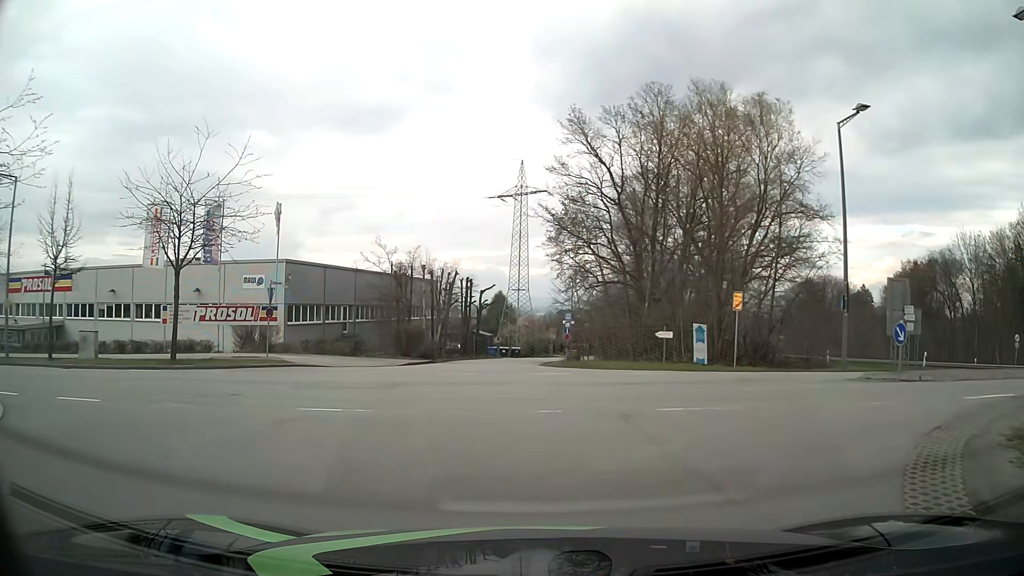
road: residential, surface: asphalt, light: Day
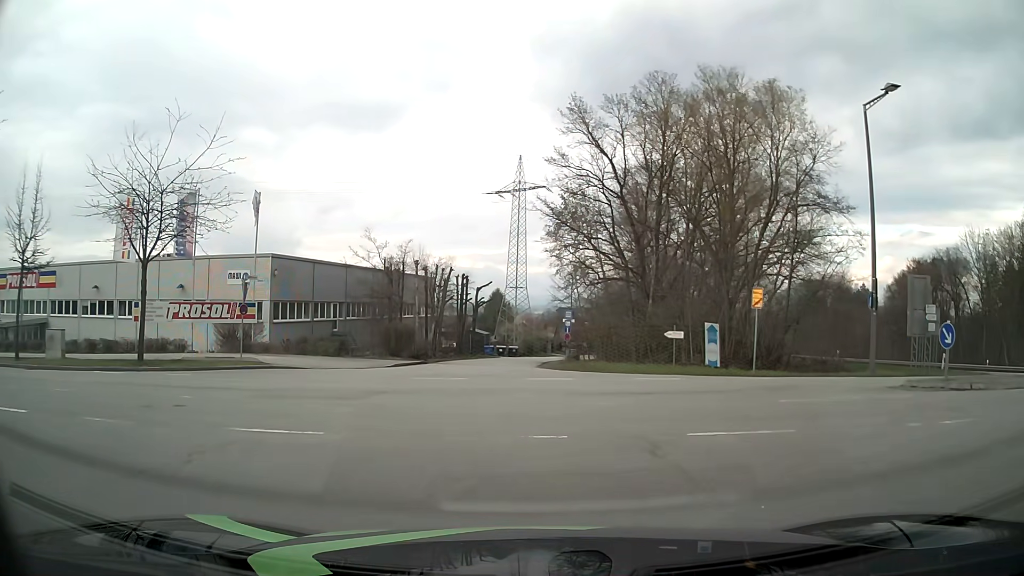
(0.0, +2.4) m; 0°
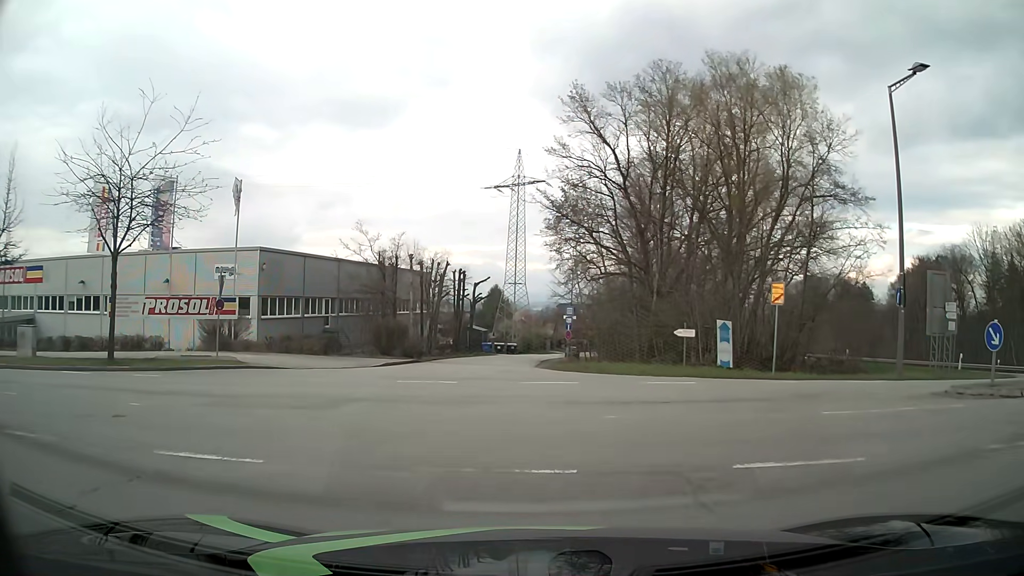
(0.0, +1.9) m; +1°
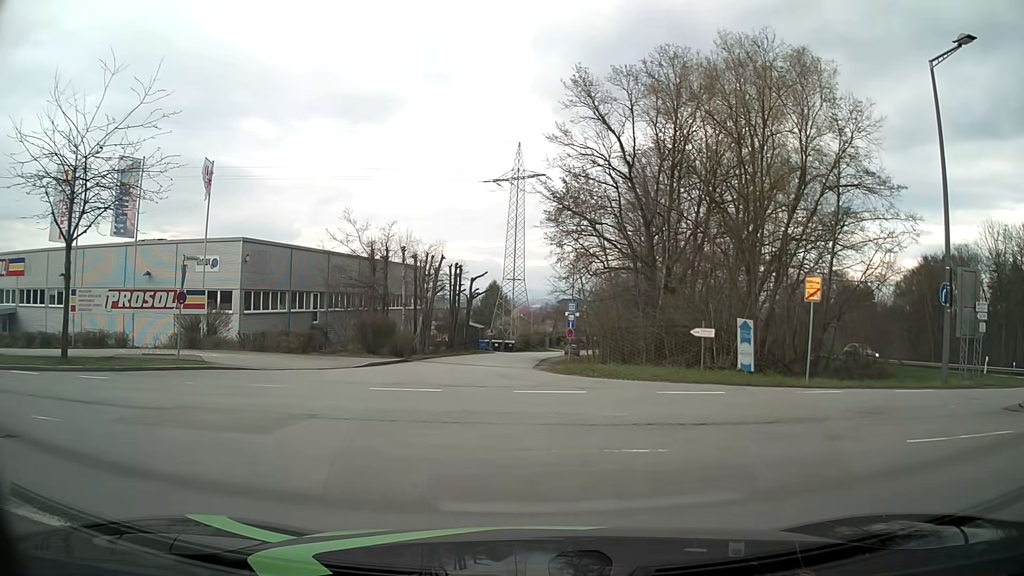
(0.0, +2.5) m; 0°
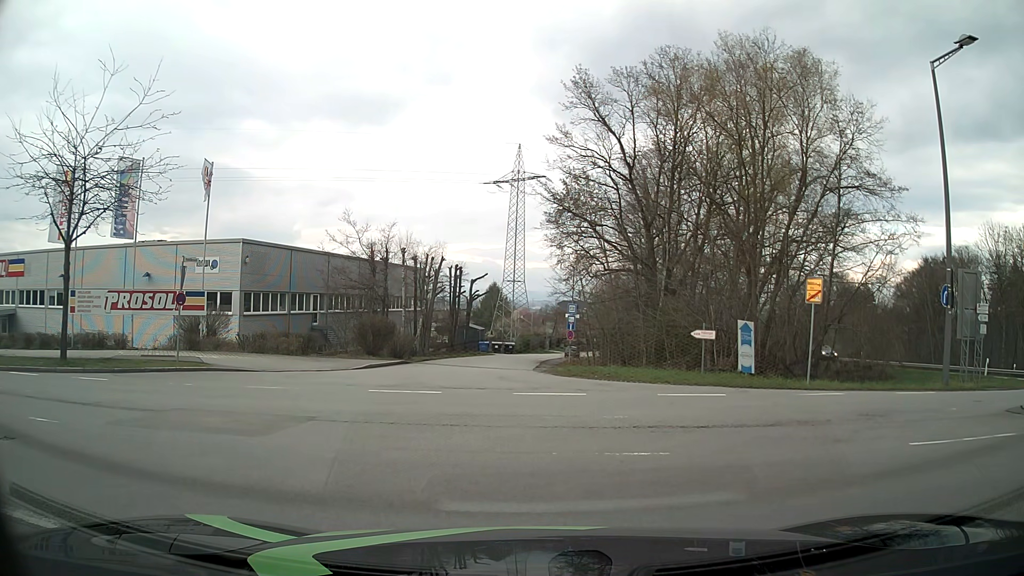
(0.0, +0.1) m; 0°
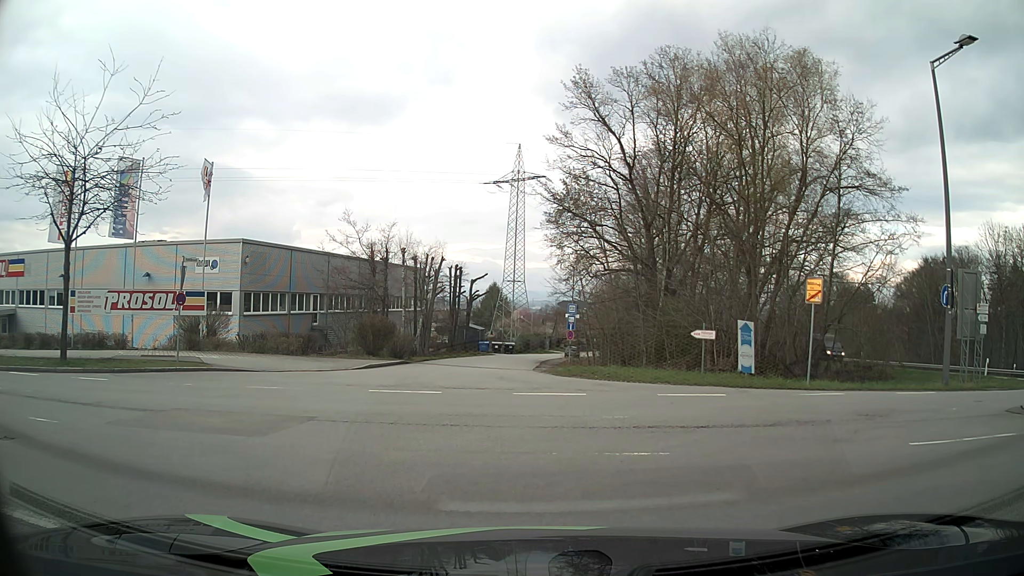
(0.0, 0.0) m; 0°
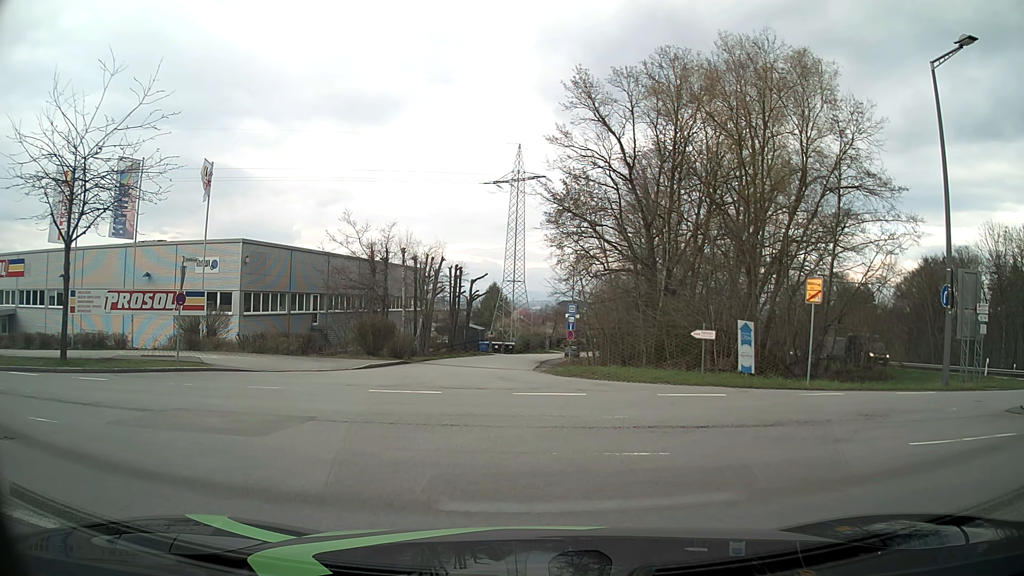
(0.0, 0.0) m; 0°
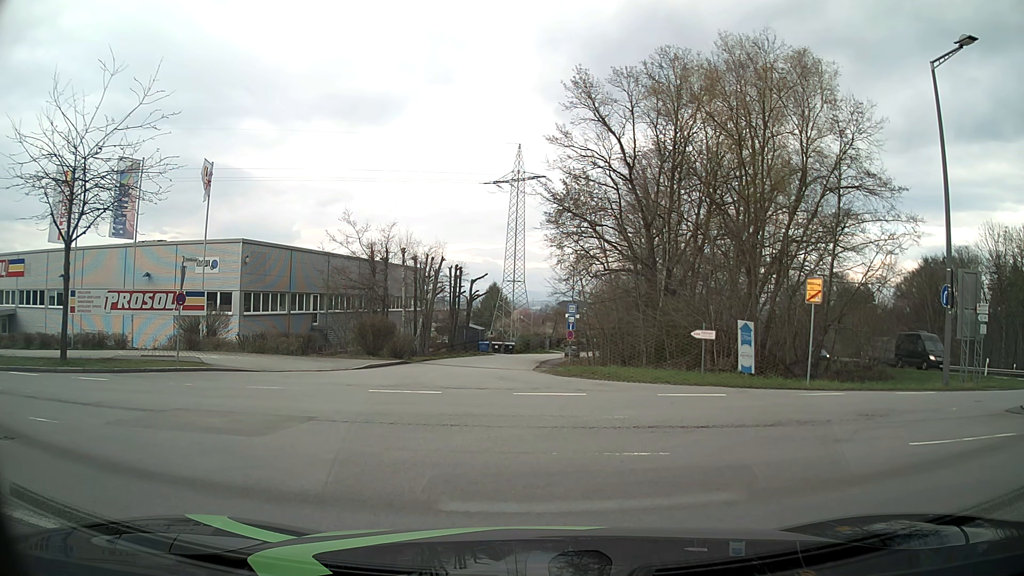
(0.0, 0.0) m; 0°
(-4, +9) (-13, +13) (-22, +15) (-32, +16) (-42, +17) (-52, +18) (-62, +19) (-72, +21) (-82, +23) (-92, +25) m
